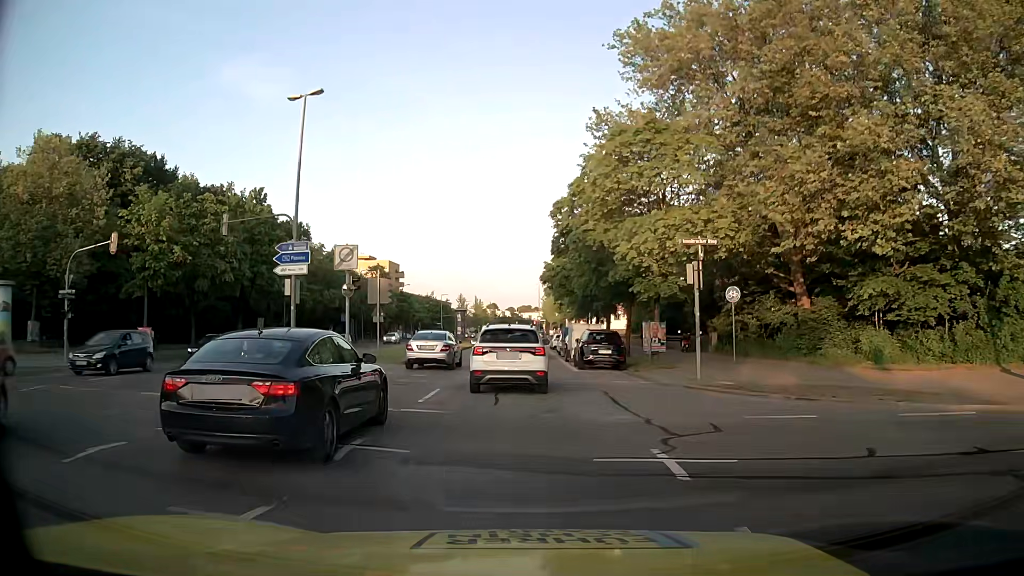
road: secondary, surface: asphalt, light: Day
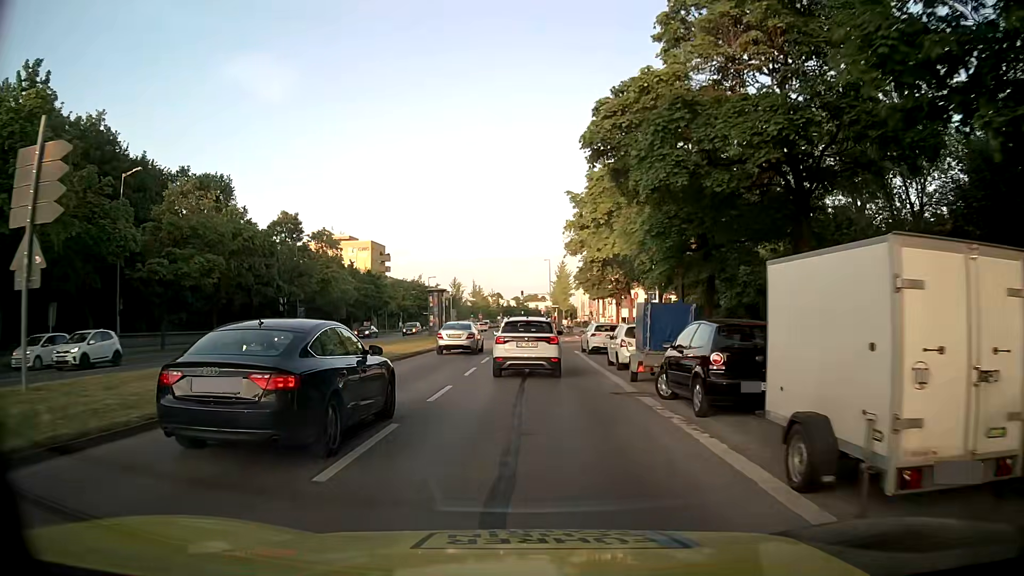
(-0.1, +30.1) m; -1°
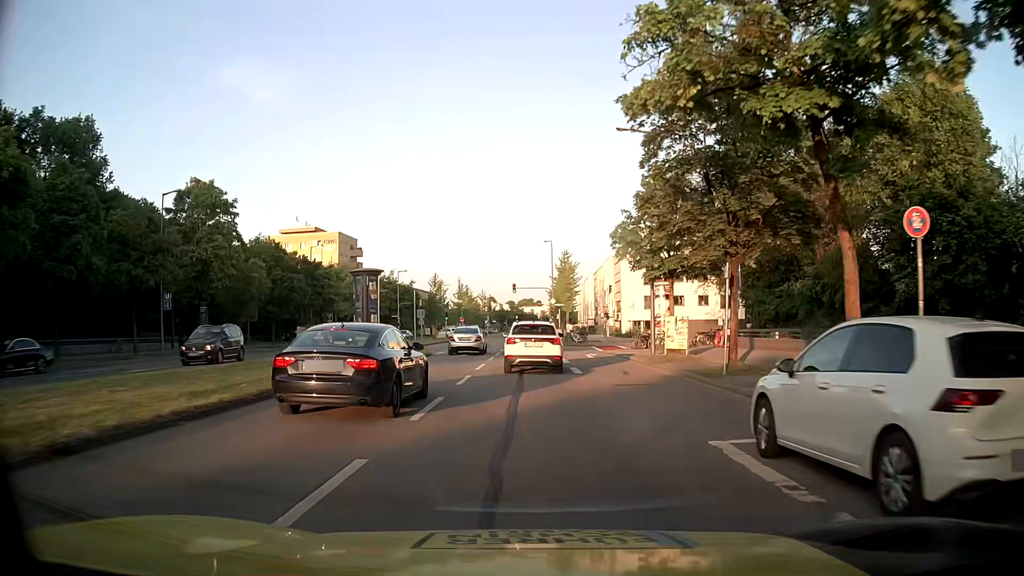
(+0.3, +26.4) m; +1°
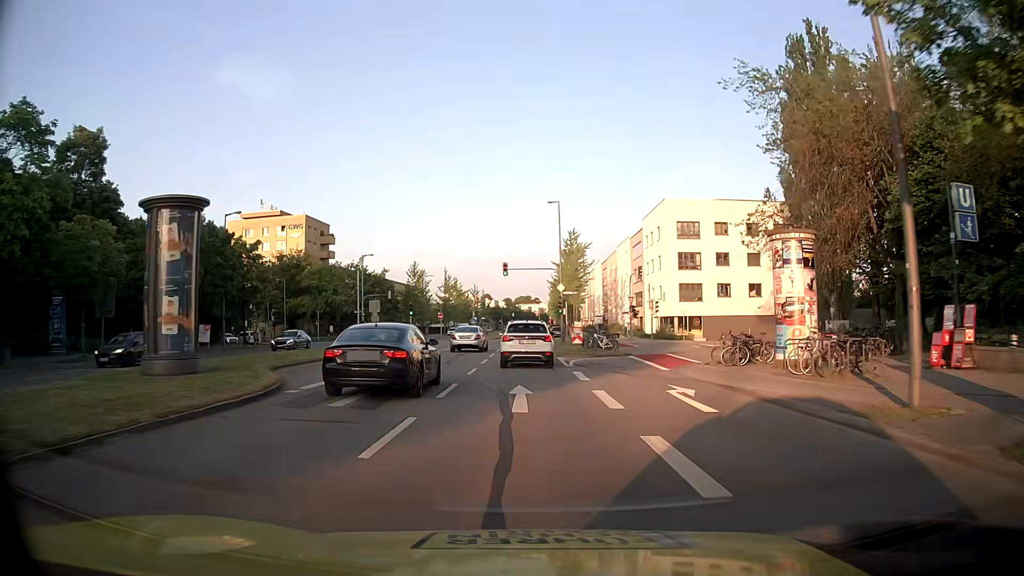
(0.0, +21.4) m; 0°
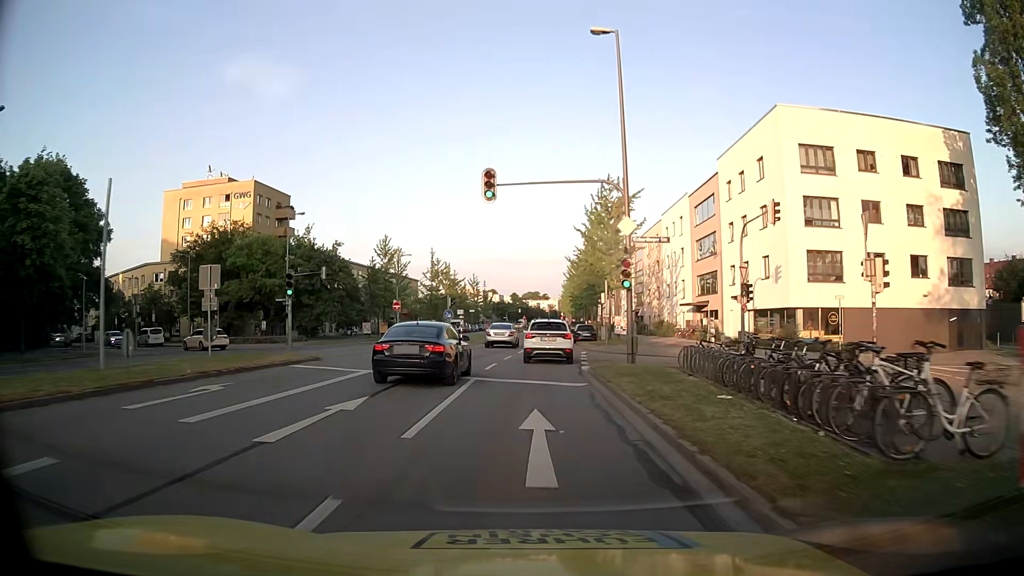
(0.0, +29.1) m; 0°
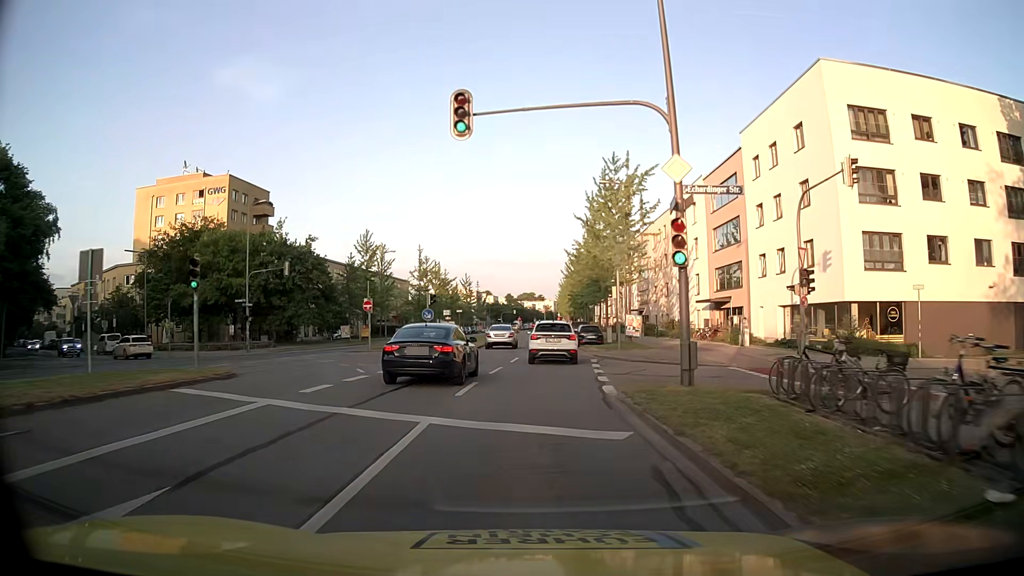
(0.0, +7.2) m; 0°
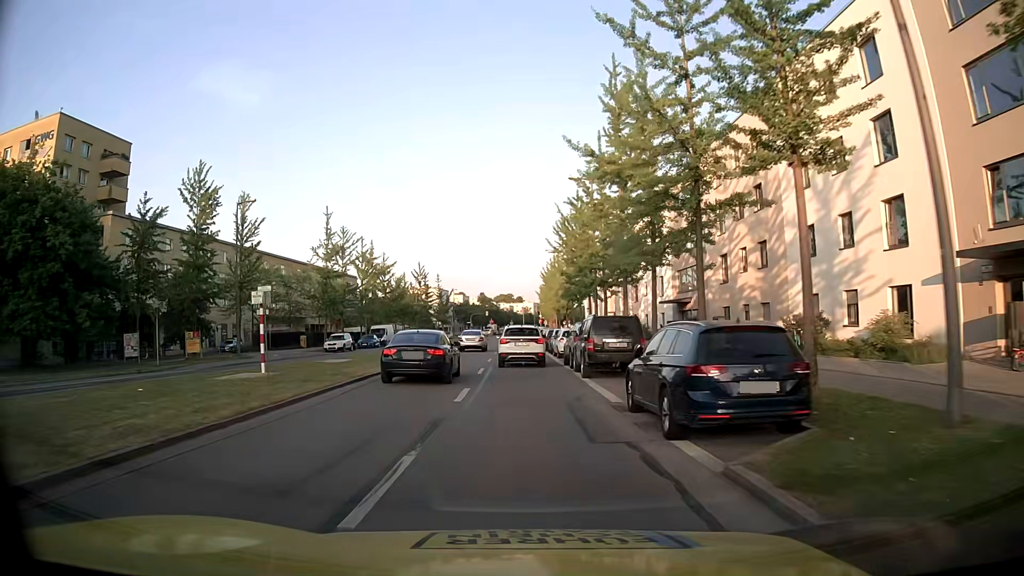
(+1.3, +35.5) m; +2°
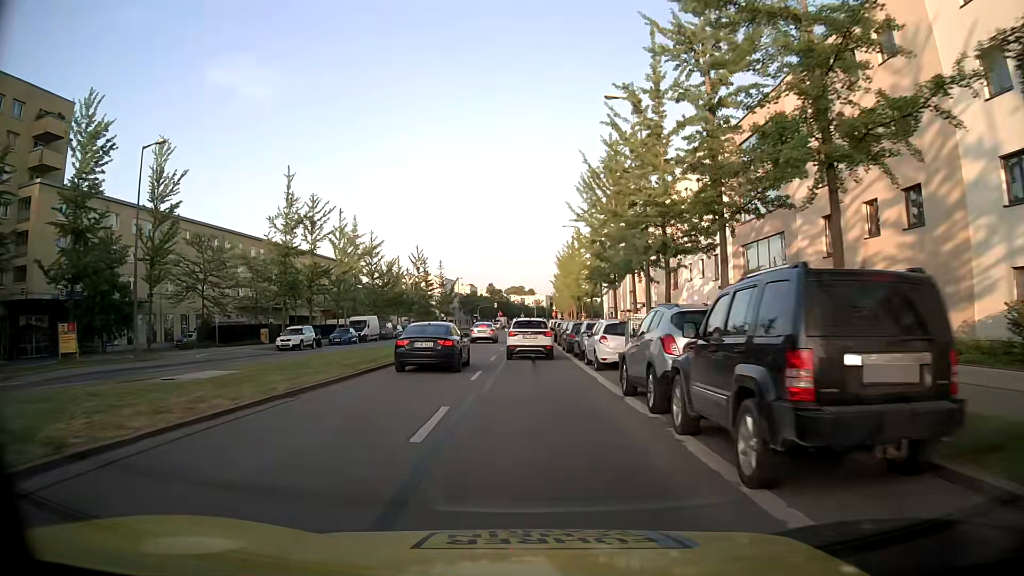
(-0.2, +14.0) m; -2°
(0, +10) (0, +20) (0, +30) (0, +40) (0, +50) (0, +60) (+1, +70) (+1, +80) (+1, +90) (+1, +100) m
